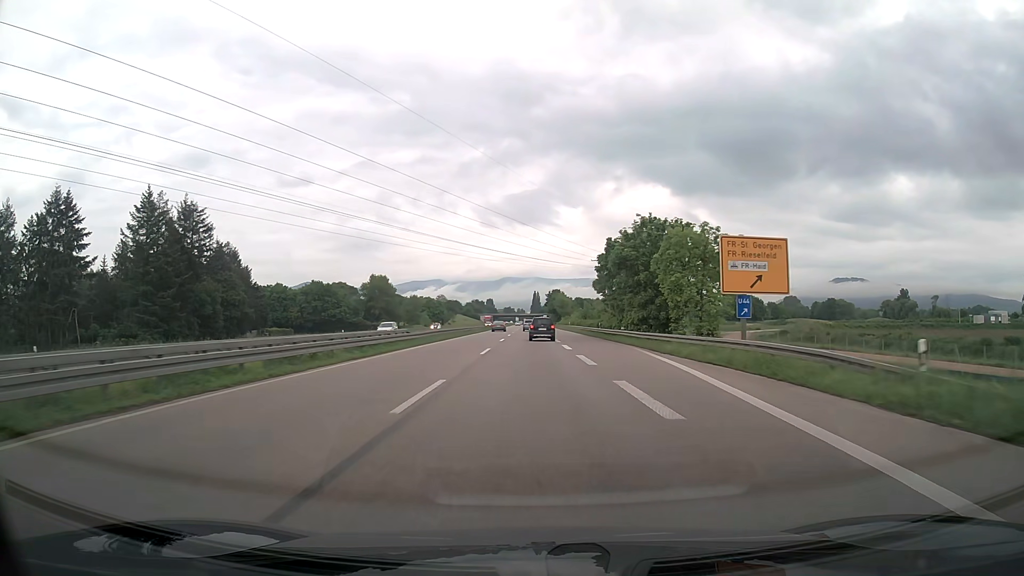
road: trunk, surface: asphalt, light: Day
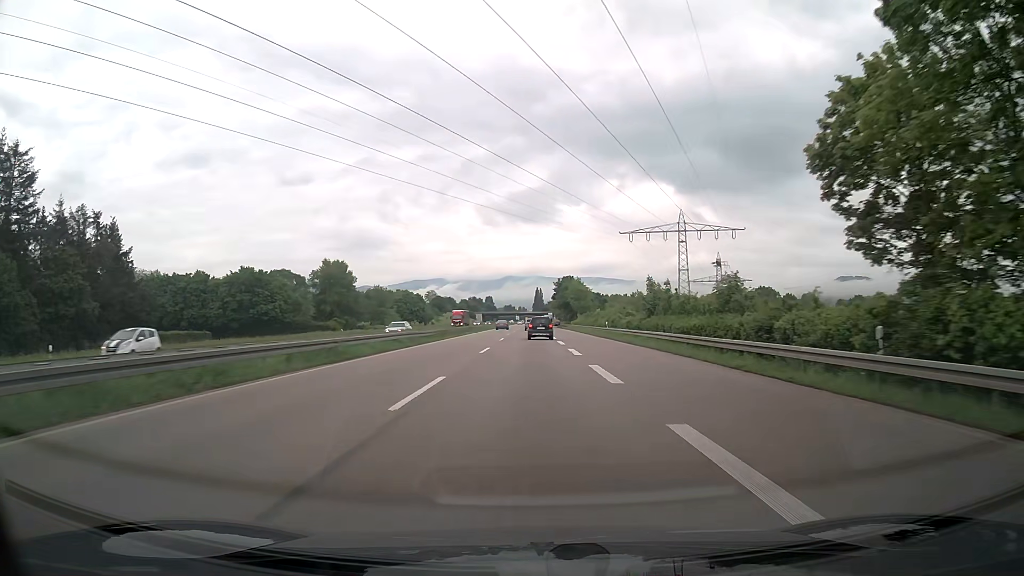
(-0.1, +54.5) m; 0°
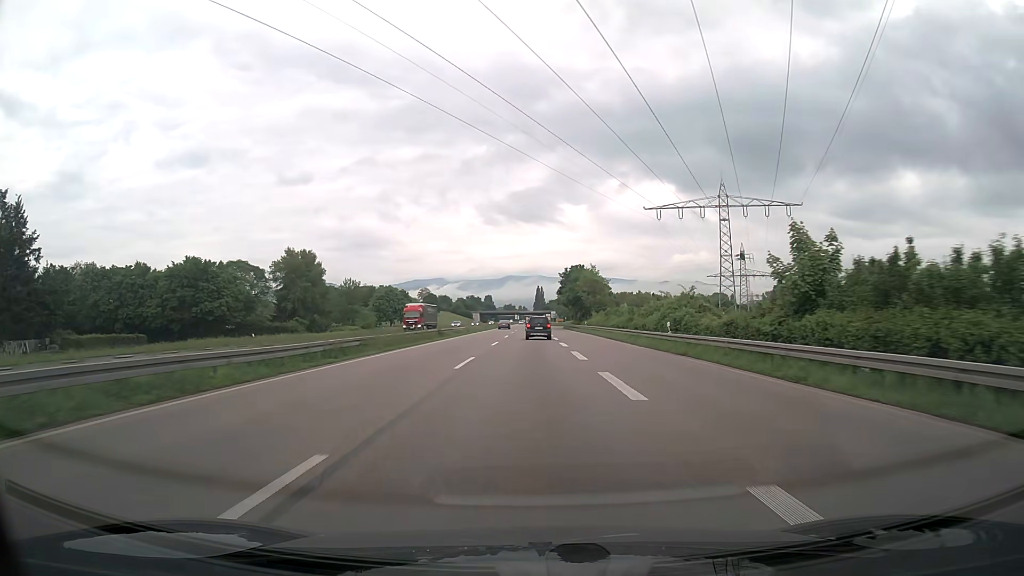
(-0.1, +27.3) m; 0°
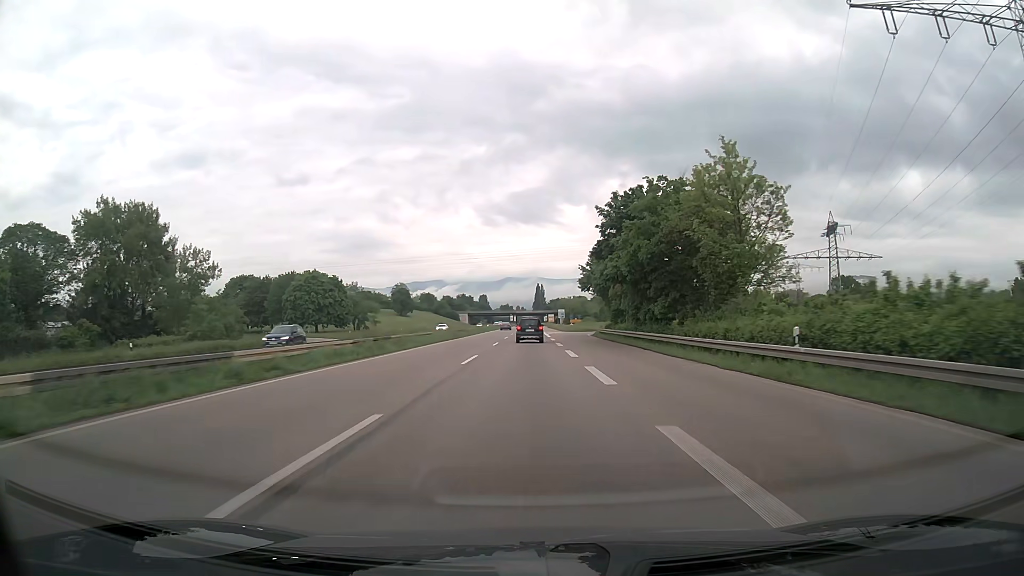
(+0.2, +68.9) m; 0°
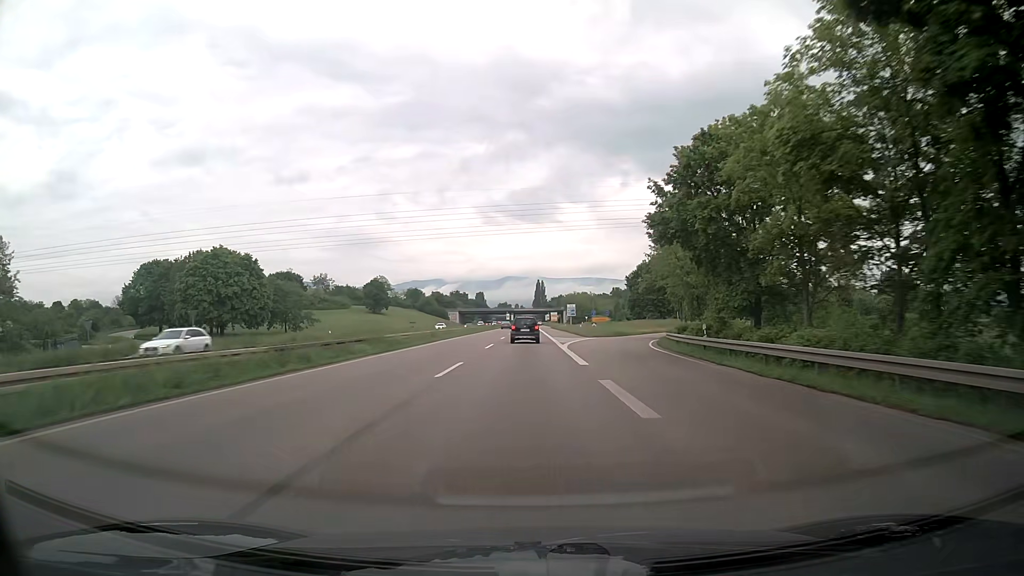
(0.0, +41.6) m; 0°
(0, +10) (0, +20) (0, +30) (0, +40) (0, +50) (0, +60) (0, +70) (0, +80) (0, +90) (0, +100) m
